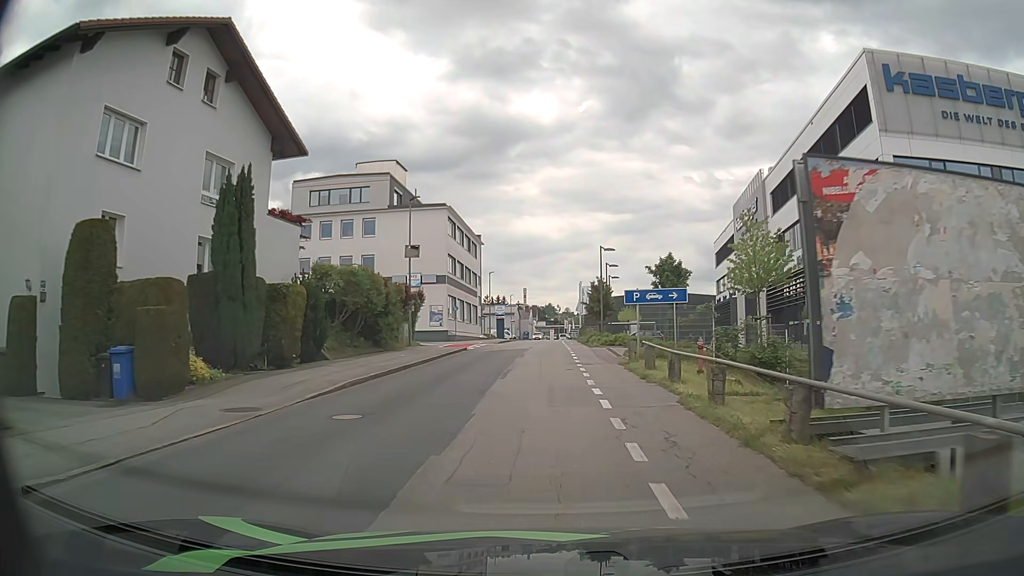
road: residential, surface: asphalt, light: Day
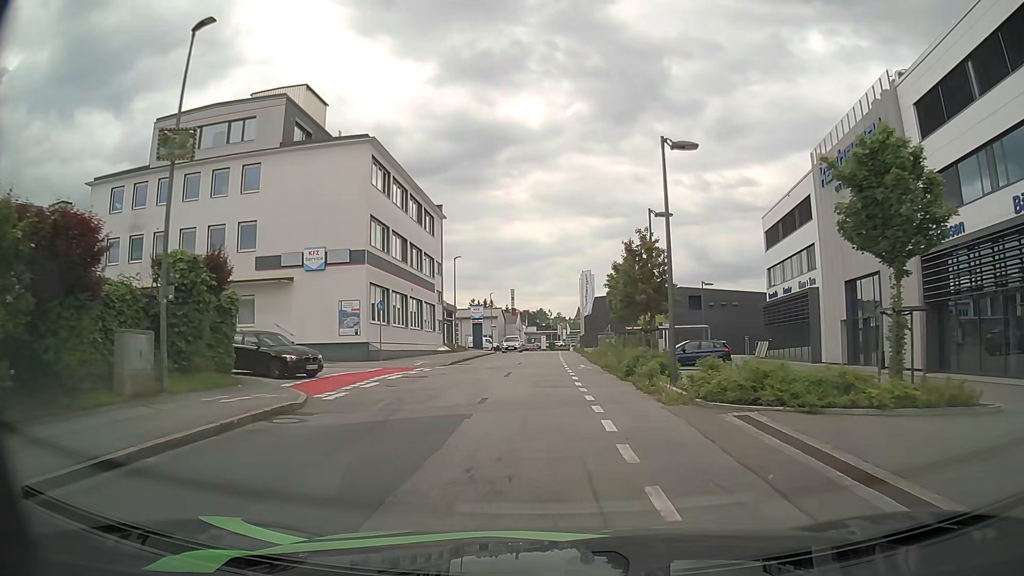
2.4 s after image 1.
(0.0, +24.5) m; +1°
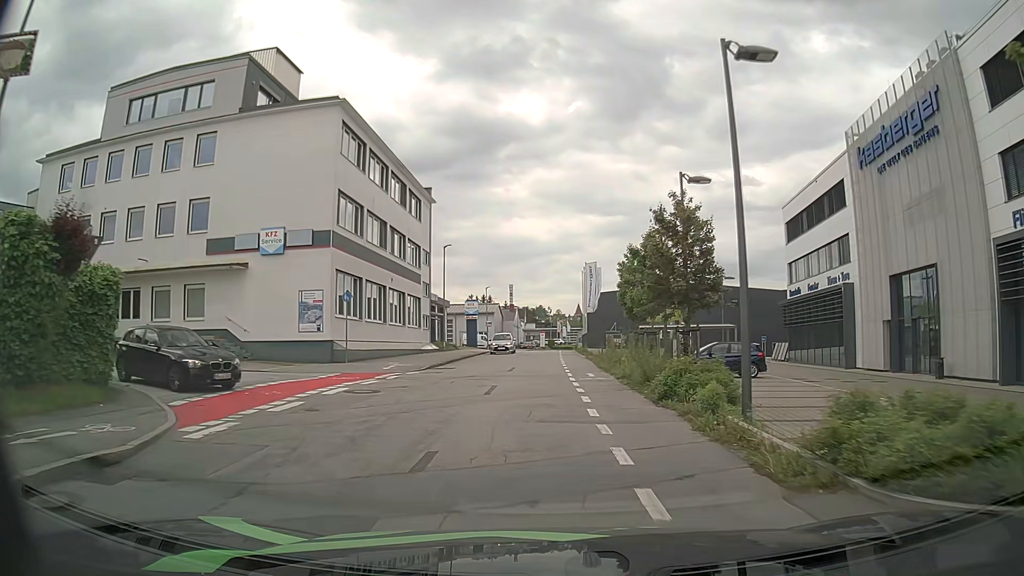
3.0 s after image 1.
(0.0, +6.0) m; -1°
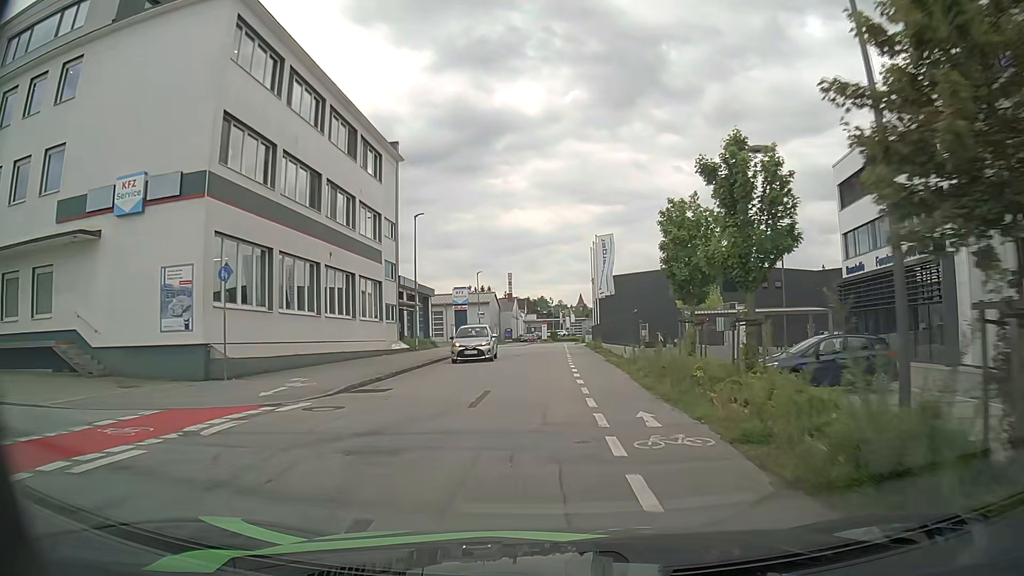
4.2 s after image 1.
(+0.1, +11.8) m; 0°
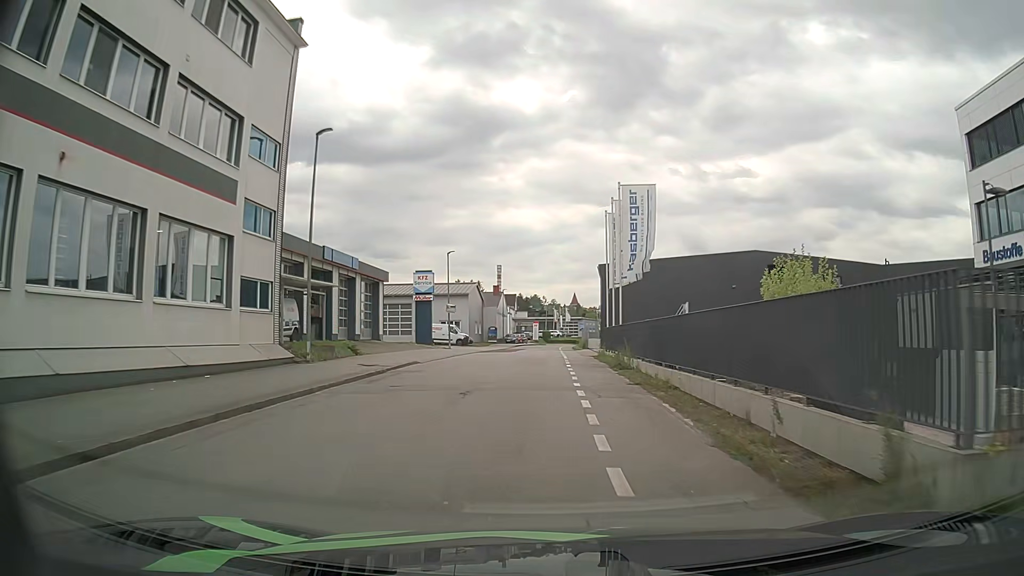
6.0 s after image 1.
(+0.4, +17.8) m; +1°
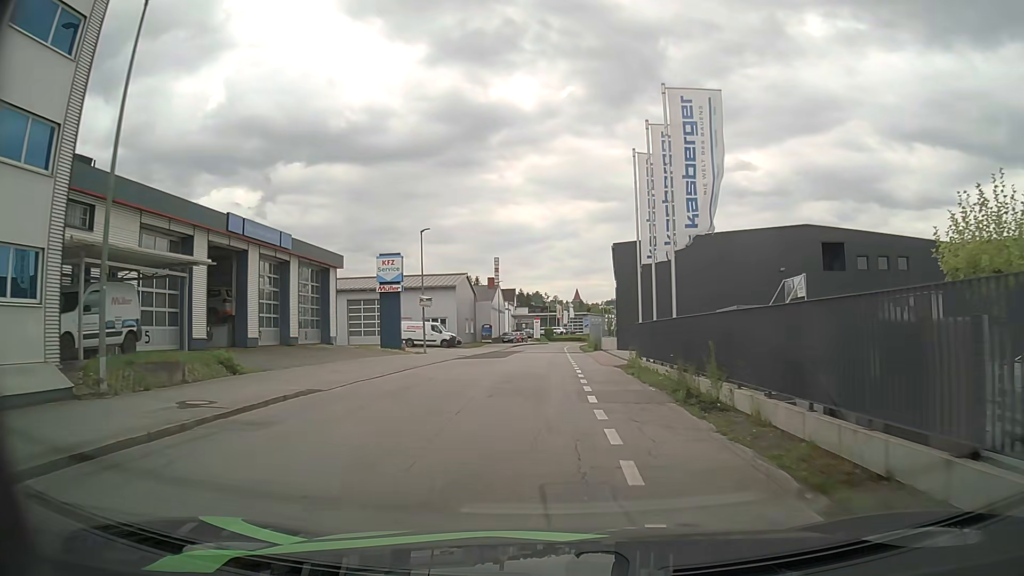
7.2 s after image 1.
(+0.2, +12.0) m; +3°
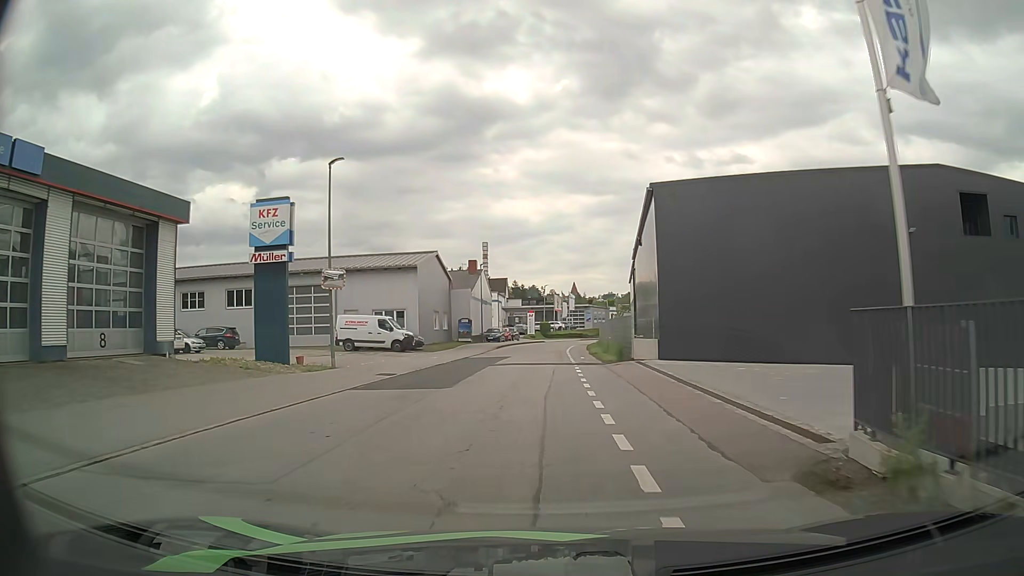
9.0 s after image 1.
(-0.6, +18.0) m; -3°
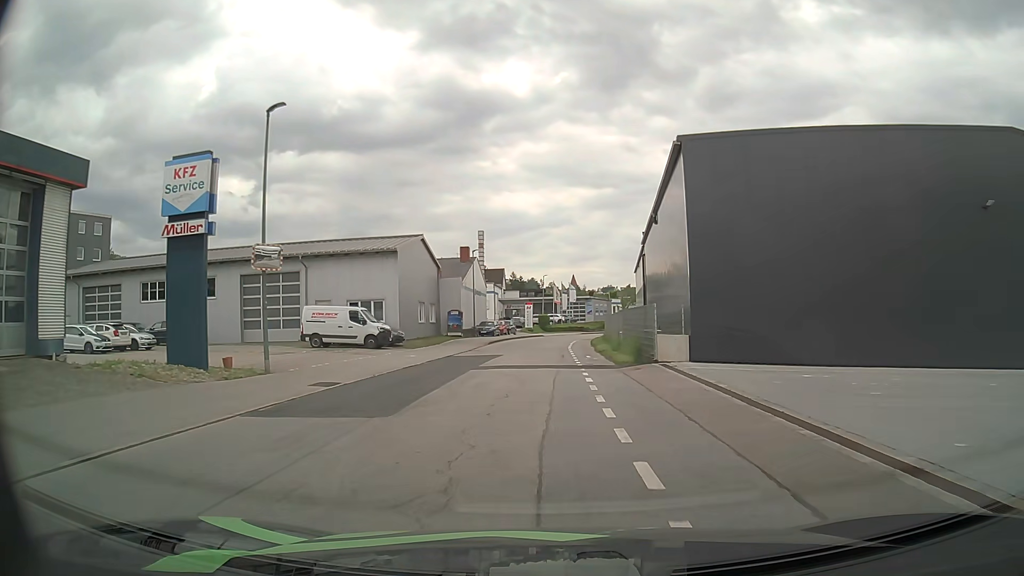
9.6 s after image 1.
(-0.1, +6.2) m; 0°
(0, +10) (0, +20) (0, +30) (+1, +40) (+1, +50) (+2, +60) (+4, +70) (+5, +80) (+8, +89) (+11, +99) m
